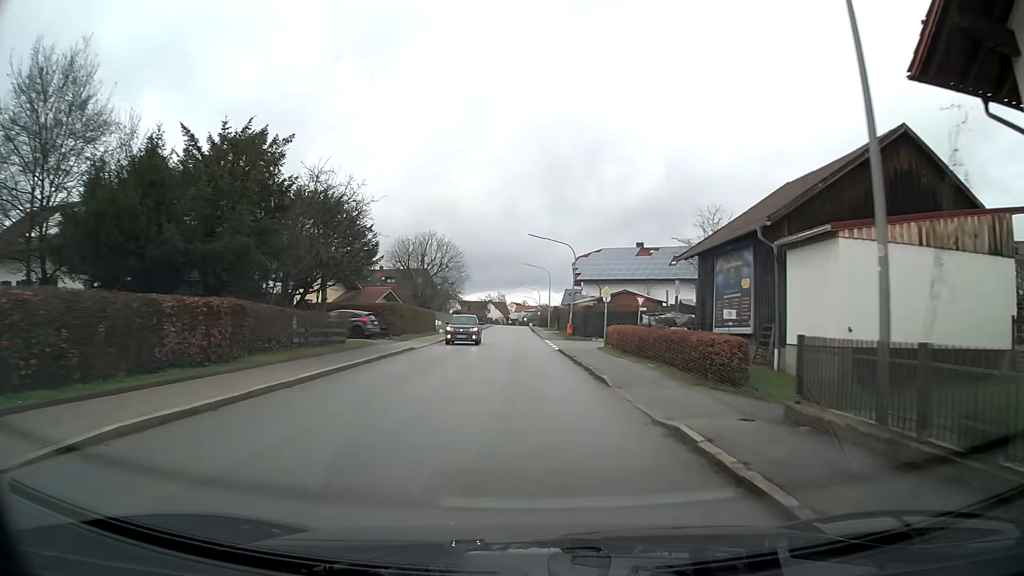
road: tertiary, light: Day
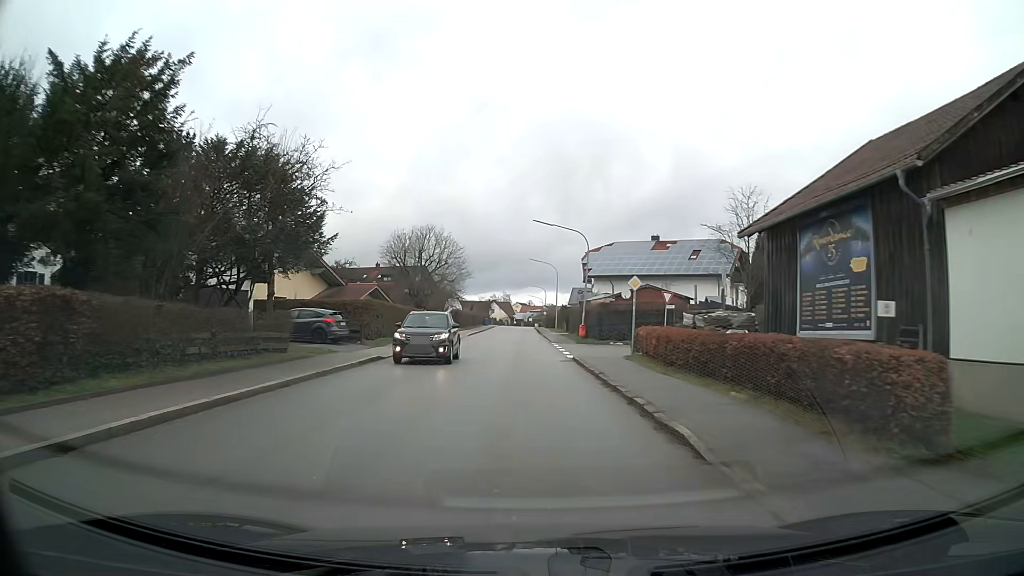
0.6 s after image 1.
(0.0, +7.4) m; 0°
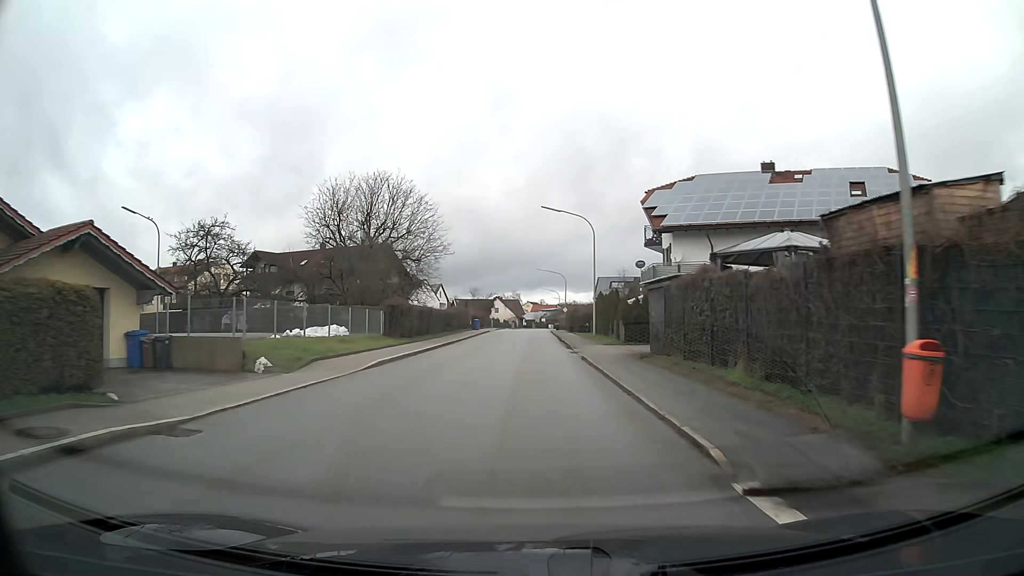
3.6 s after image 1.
(-0.5, +37.0) m; -1°
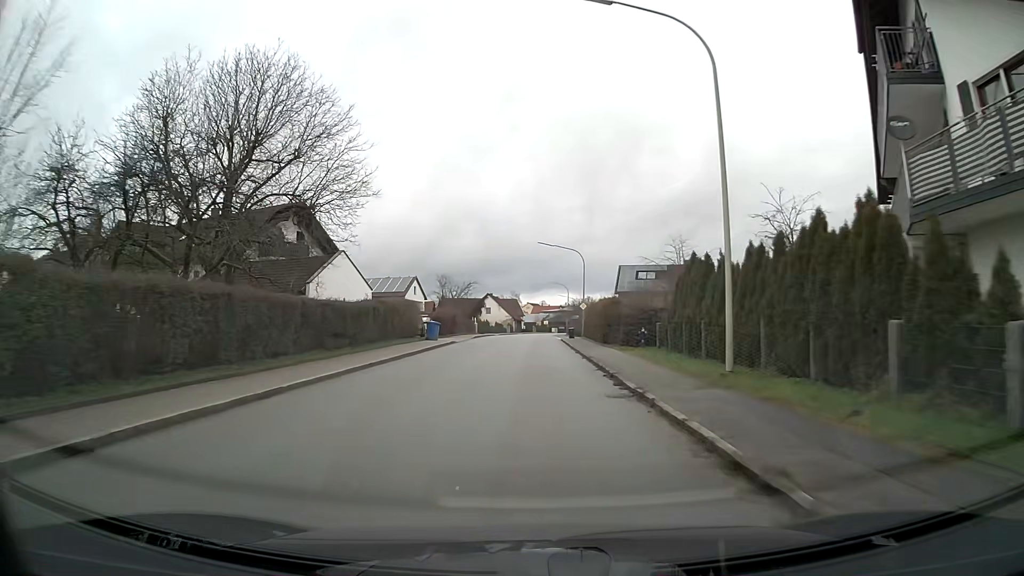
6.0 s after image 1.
(0.0, +29.9) m; 0°
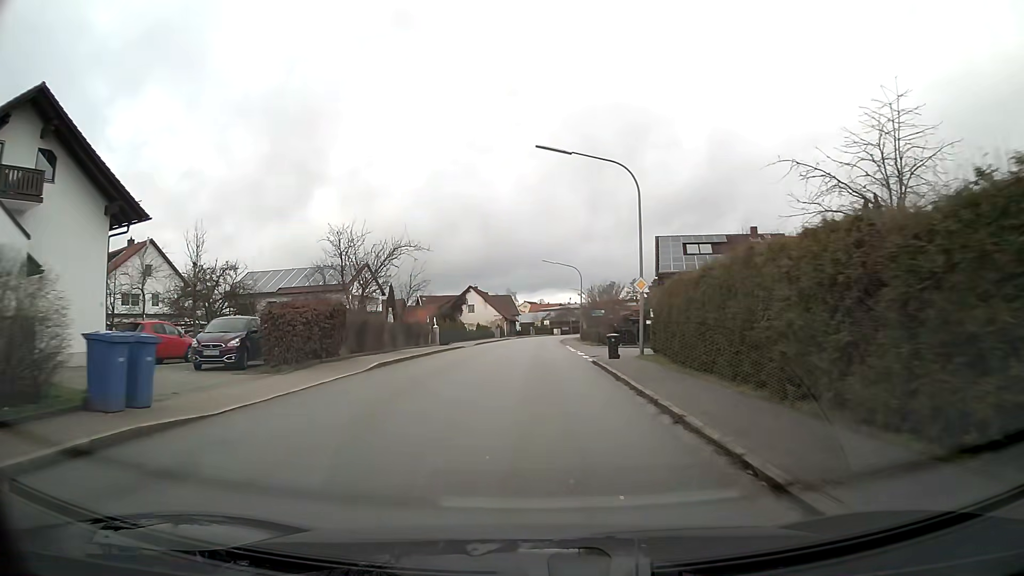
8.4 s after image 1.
(+0.1, +29.9) m; 0°
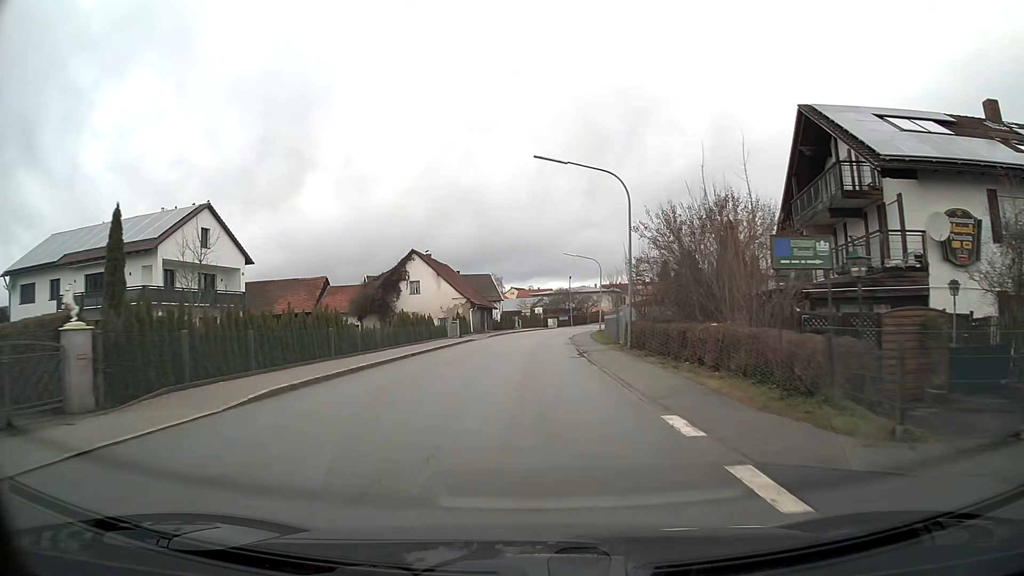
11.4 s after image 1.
(+0.2, +37.4) m; +1°
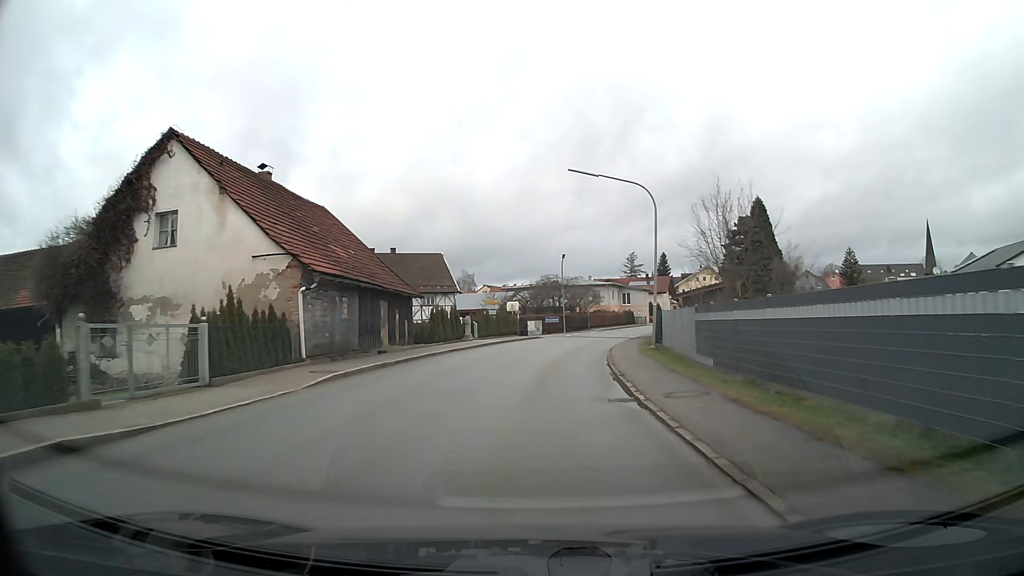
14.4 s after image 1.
(+0.6, +37.6) m; +3°
